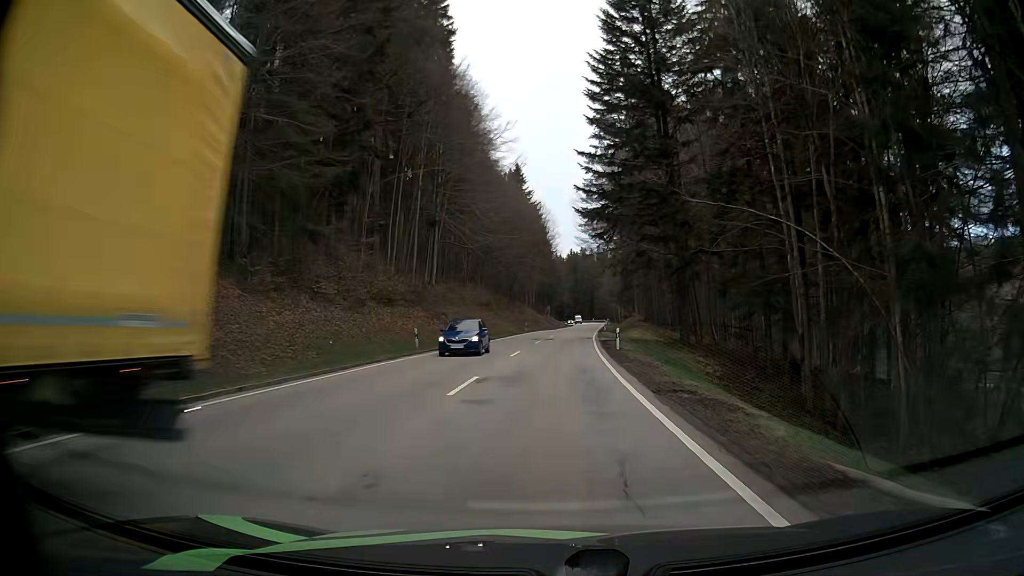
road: secondary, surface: asphalt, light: Day
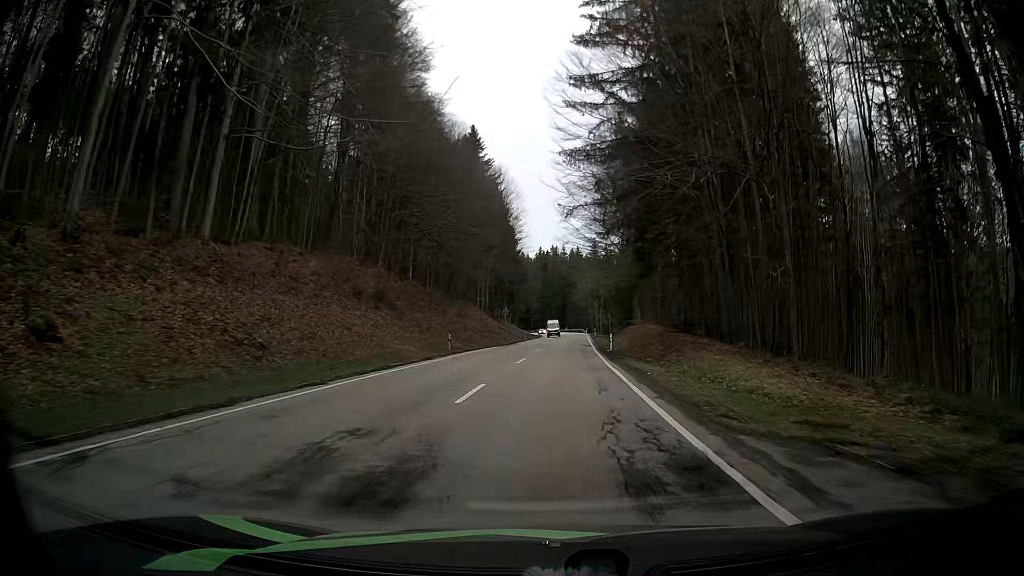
(+1.0, +41.1) m; +3°
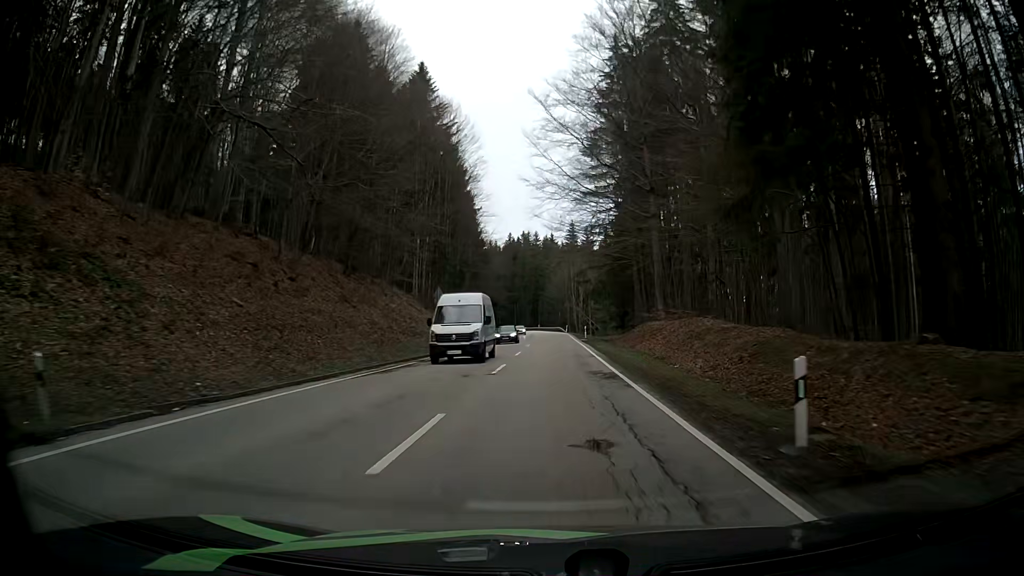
(+0.5, +32.5) m; +2°
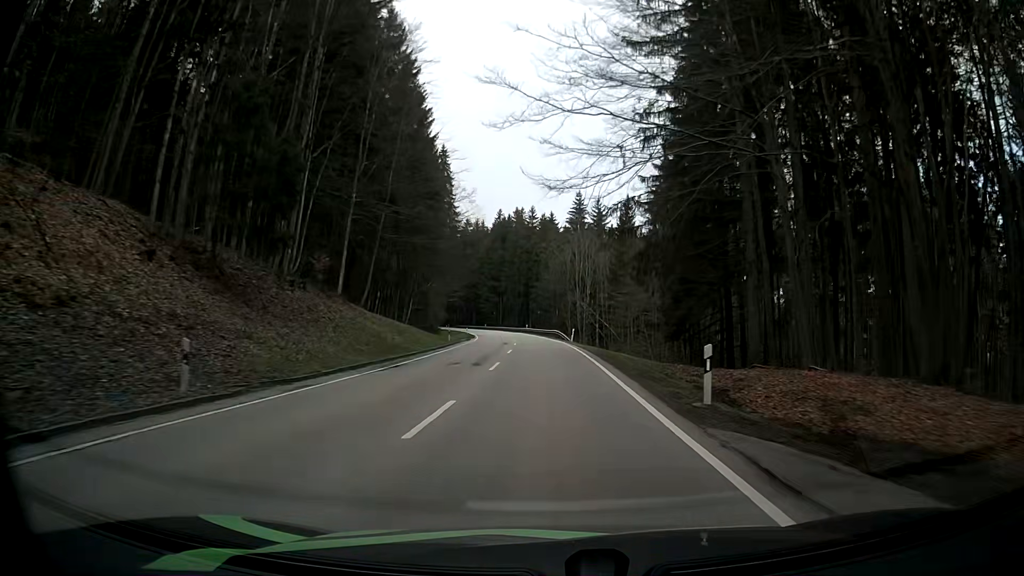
(+0.7, +46.0) m; +1°
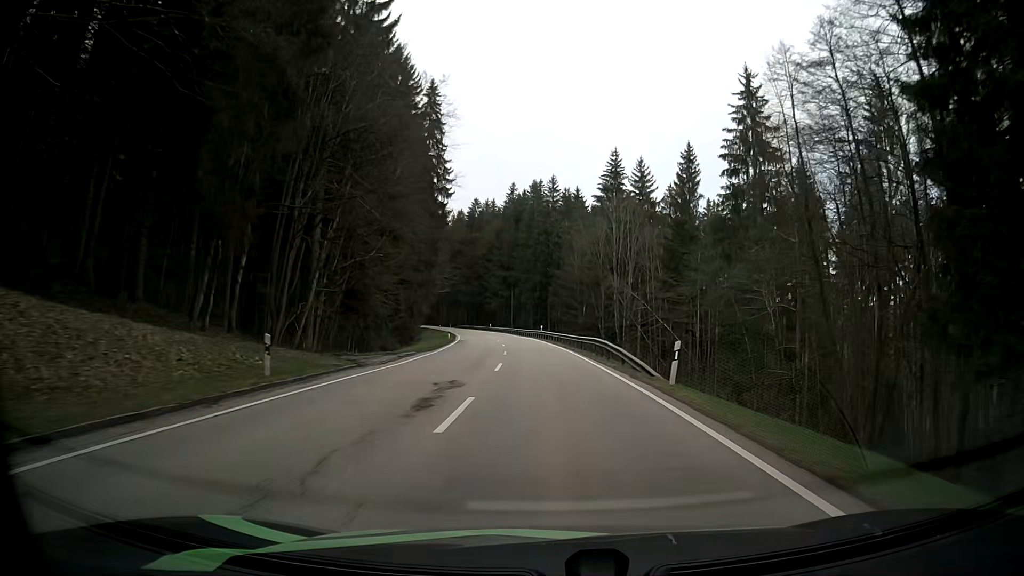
(-0.8, +36.3) m; -1°
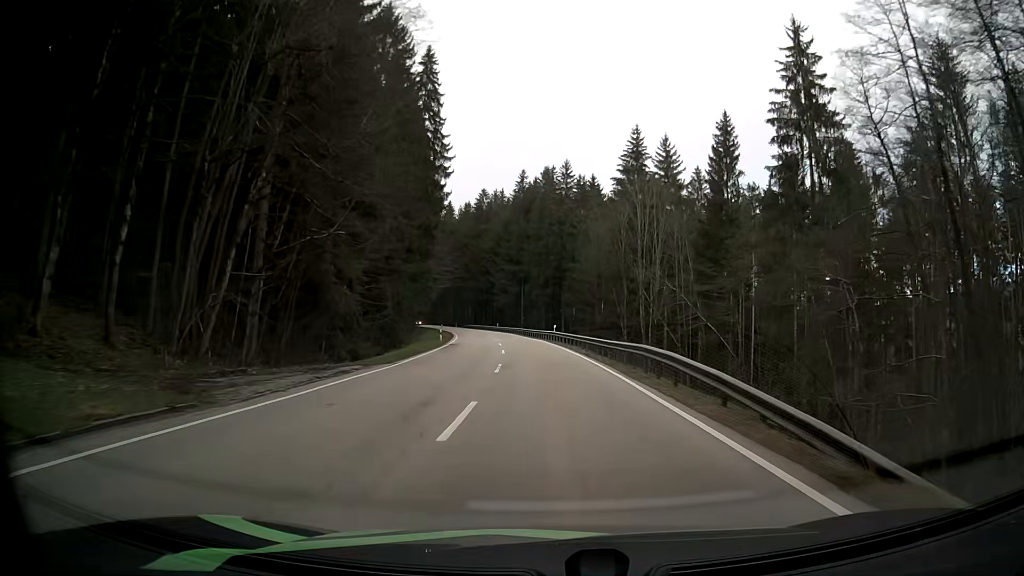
(-0.1, +12.4) m; -2°
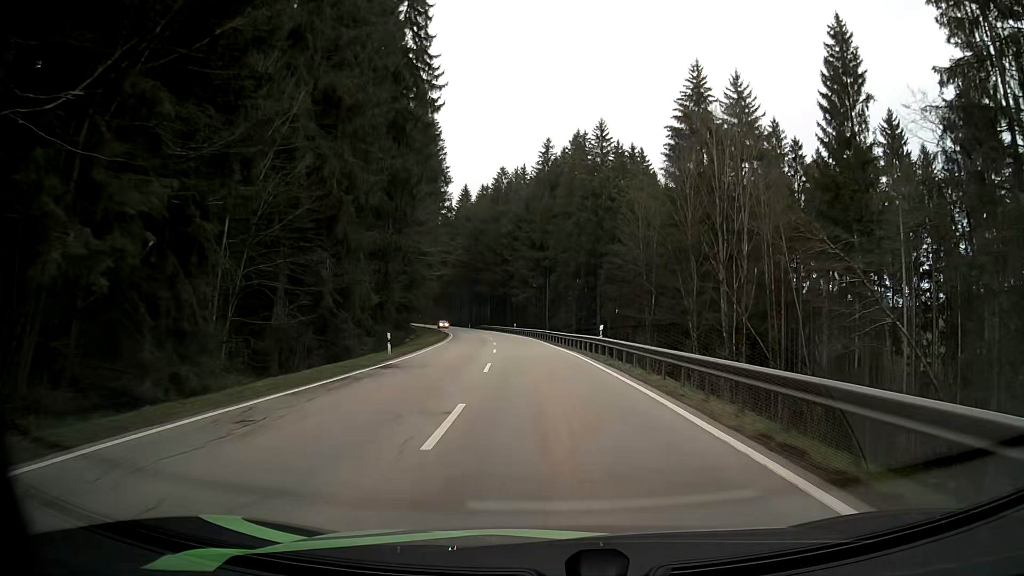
(-0.2, +25.1) m; -2°
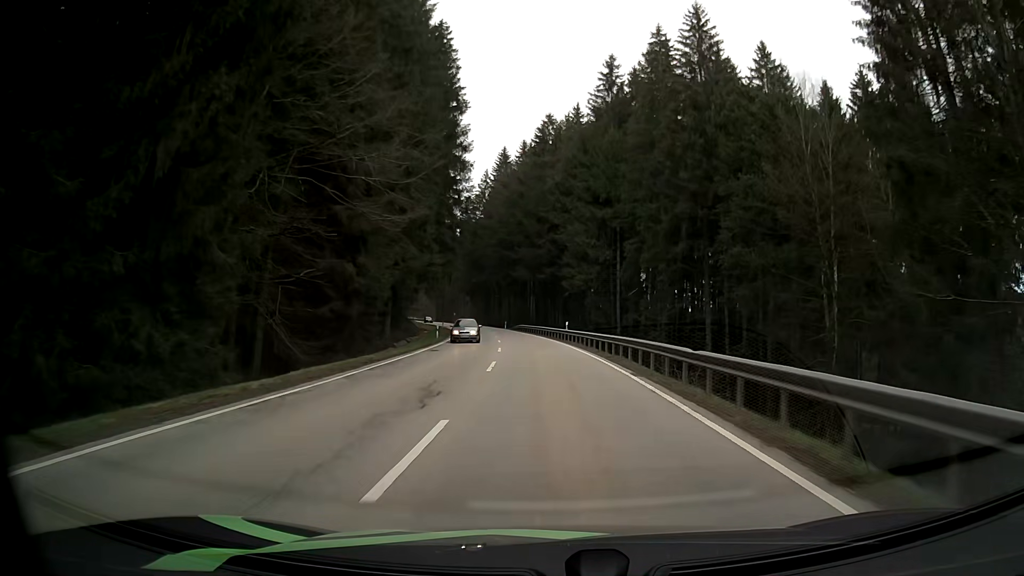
(-1.4, +37.8) m; -4°
(0, +10) (0, +20) (-1, +30) (-2, +40) (-2, +50) (-3, +60) (-5, +70) (-6, +80) (-8, +90) (-10, +99) m
